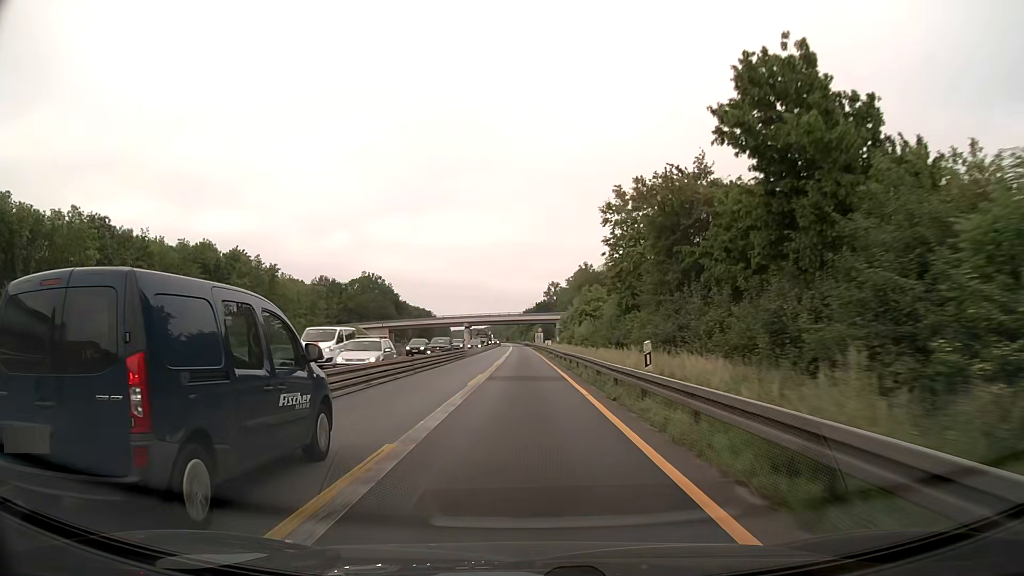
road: motorway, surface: asphalt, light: Day
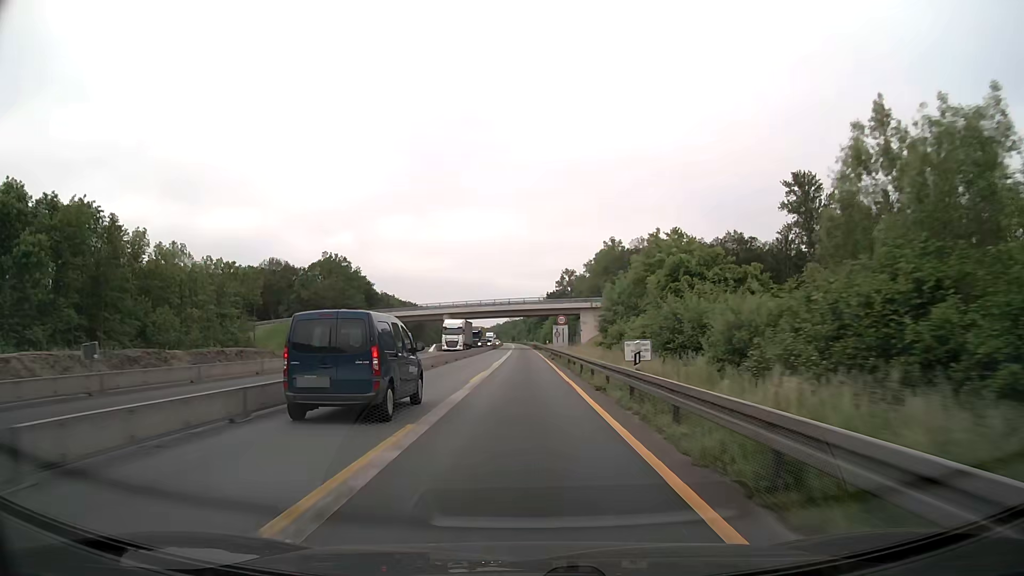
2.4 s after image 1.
(-0.3, +51.5) m; -1°
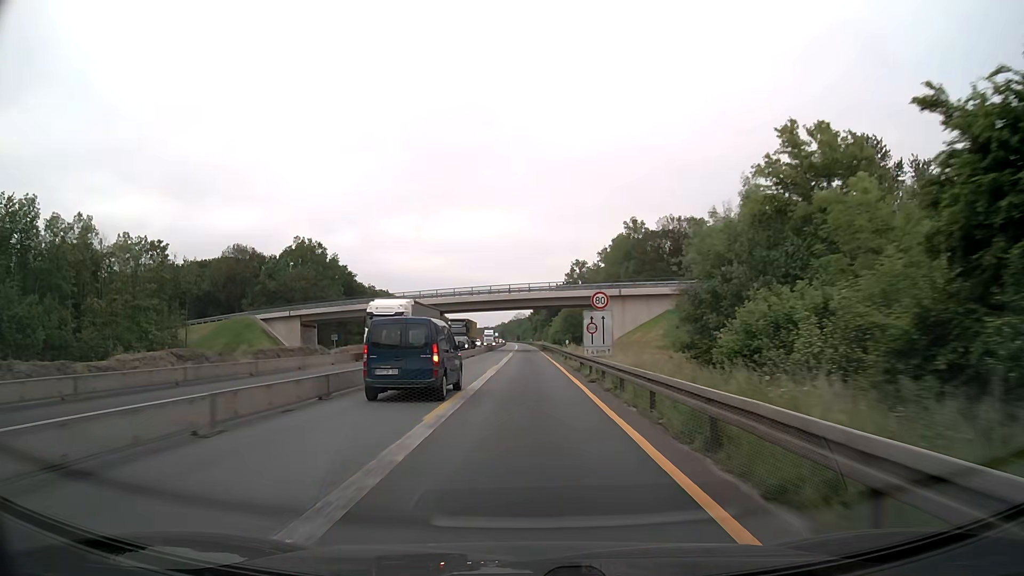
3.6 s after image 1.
(0.0, +25.7) m; 0°
(0, +10) (0, +20) (0, +30) (0, +40) (0, +50) (0, +60) (0, +70) (0, +80) (0, +90) (0, +100) m
